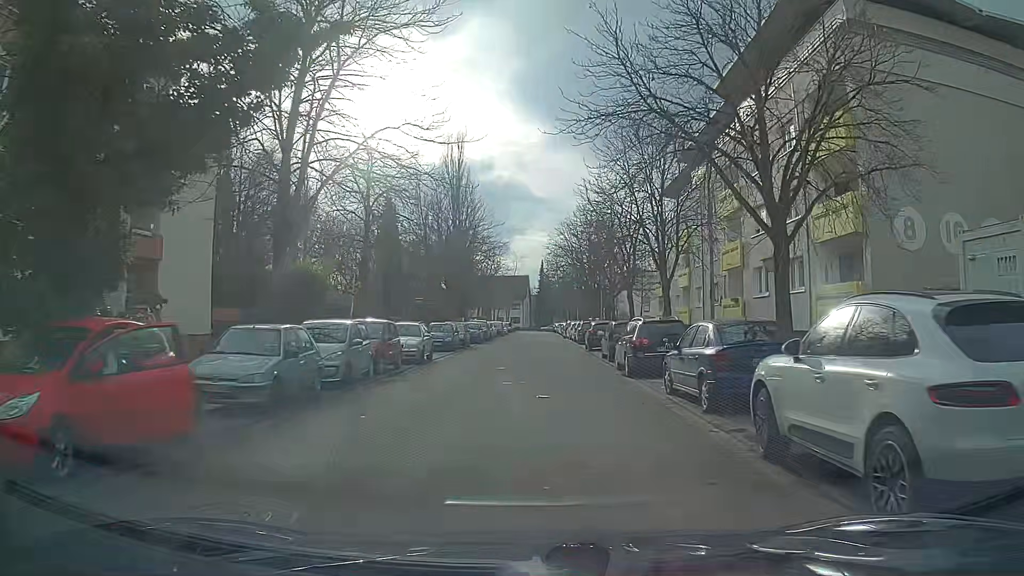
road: residential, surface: asphalt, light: Day
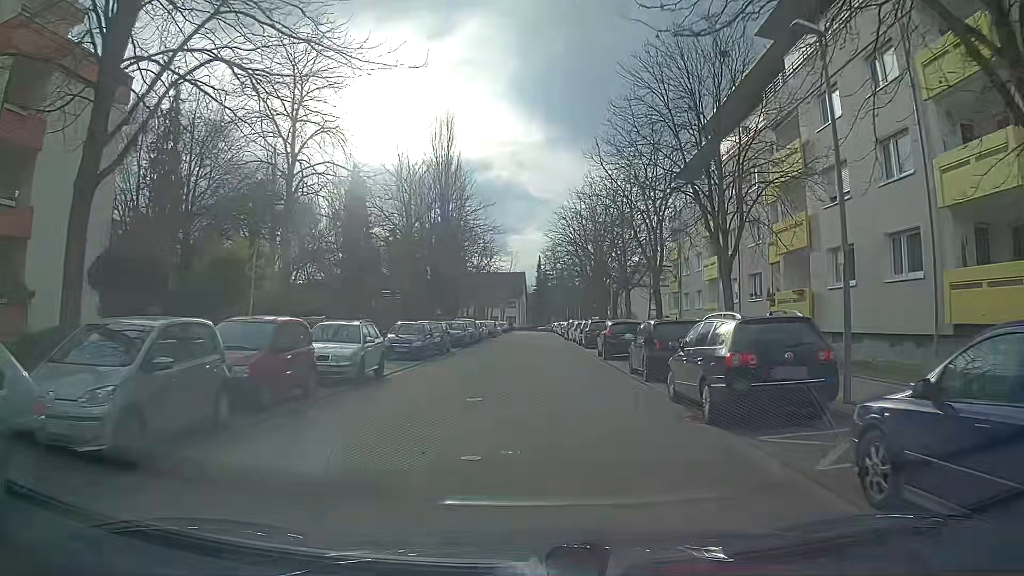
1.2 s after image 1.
(0.0, +8.3) m; 0°
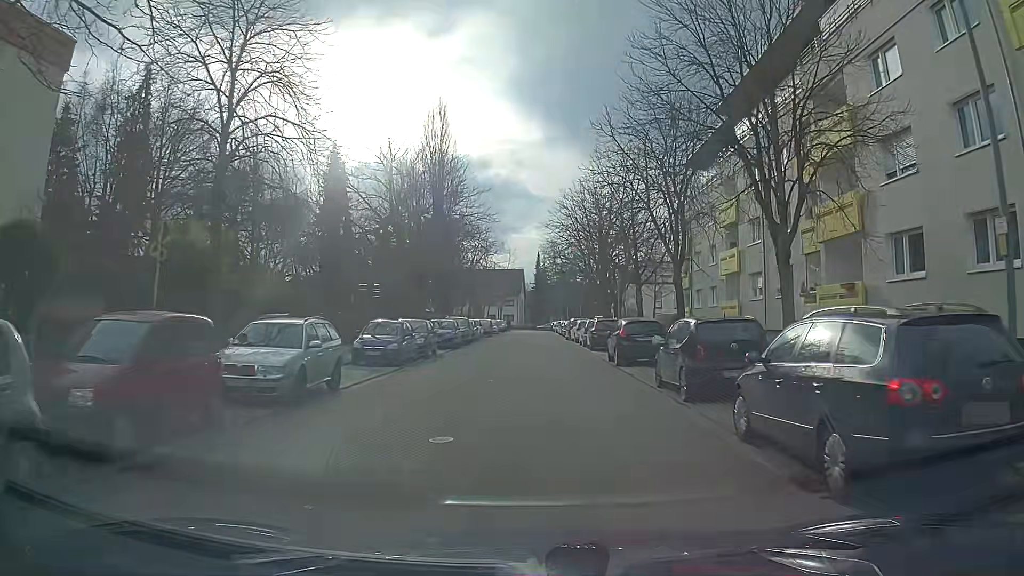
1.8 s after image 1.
(0.0, +4.2) m; -1°
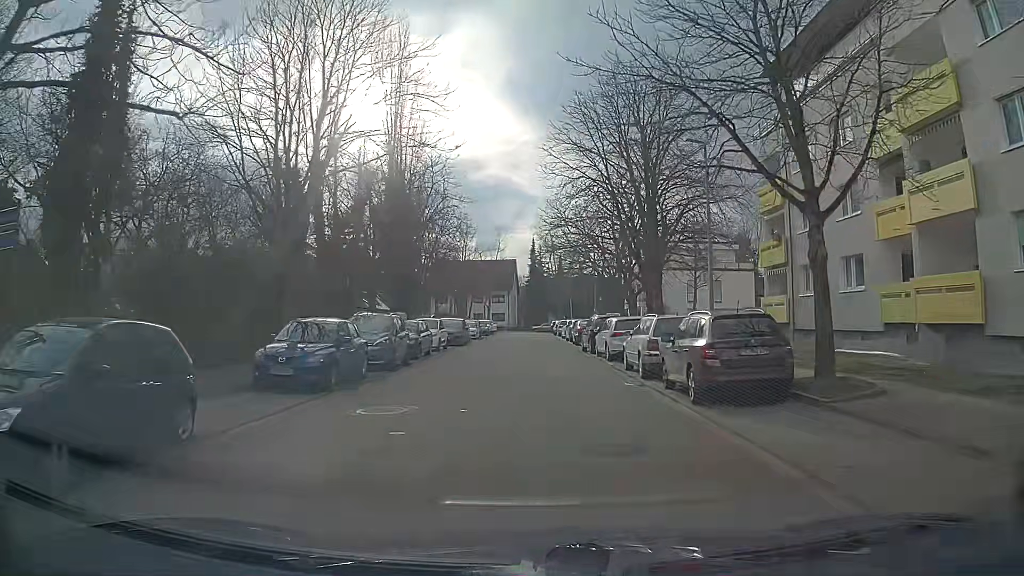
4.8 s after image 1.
(0.0, +20.9) m; 0°
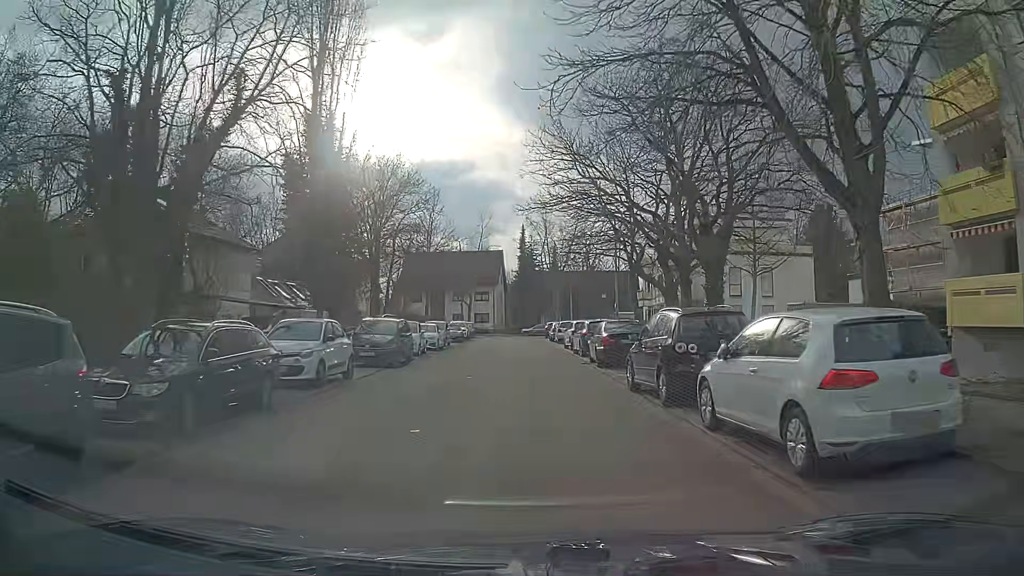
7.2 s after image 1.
(0.0, +17.0) m; 0°
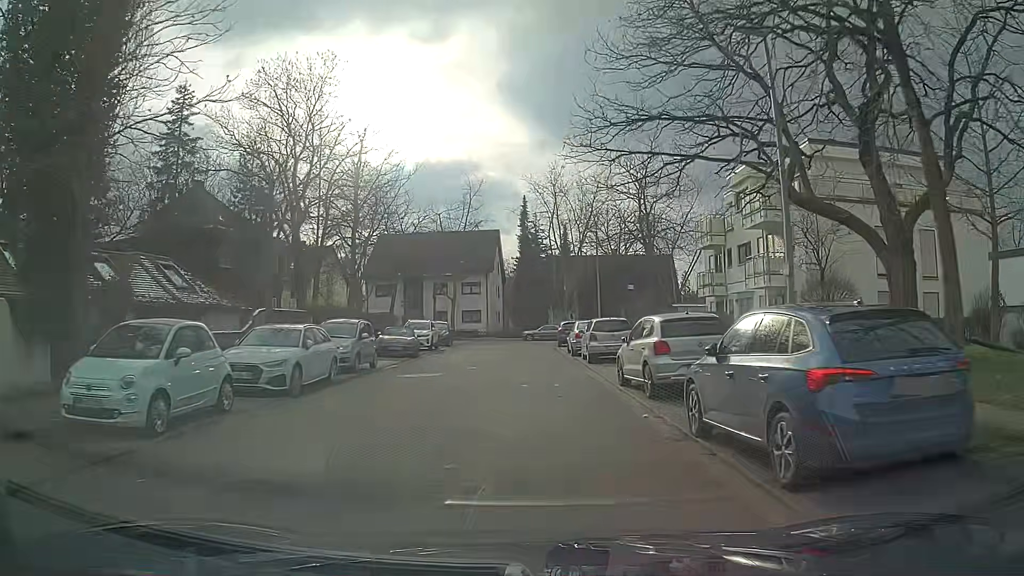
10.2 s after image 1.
(+0.2, +21.6) m; 0°
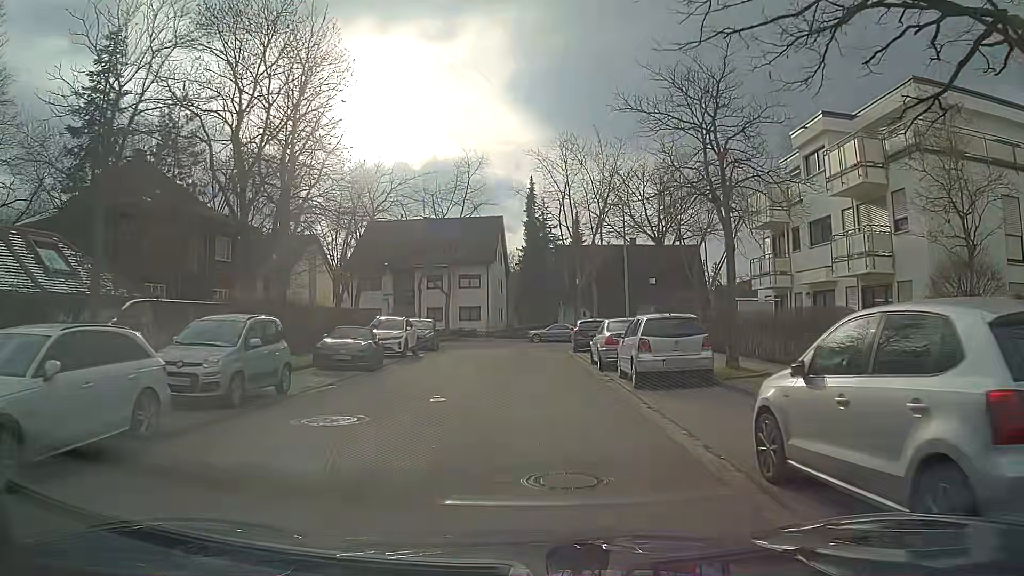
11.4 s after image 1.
(-0.1, +8.7) m; -1°
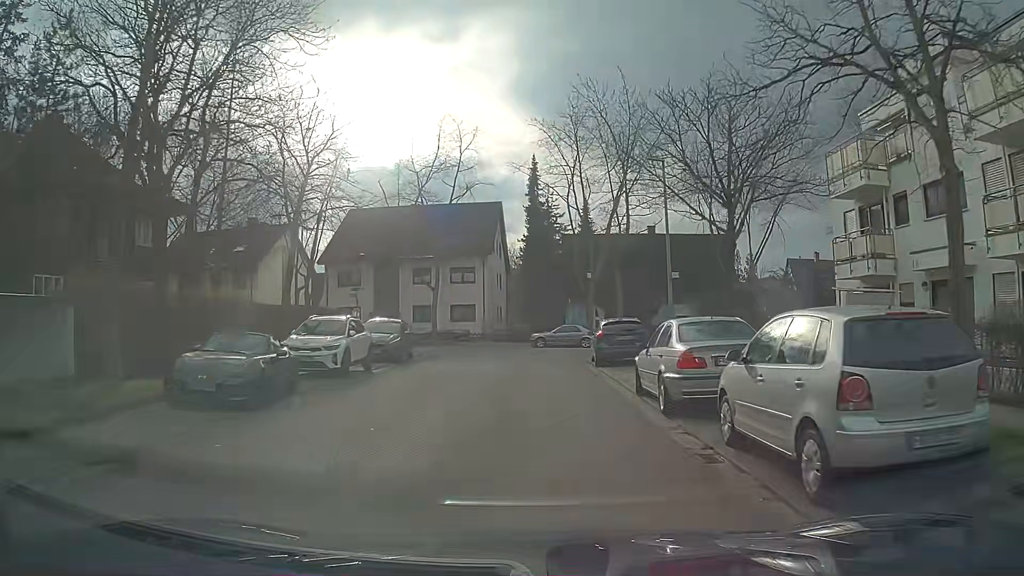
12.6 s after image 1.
(+0.1, +8.6) m; +1°
